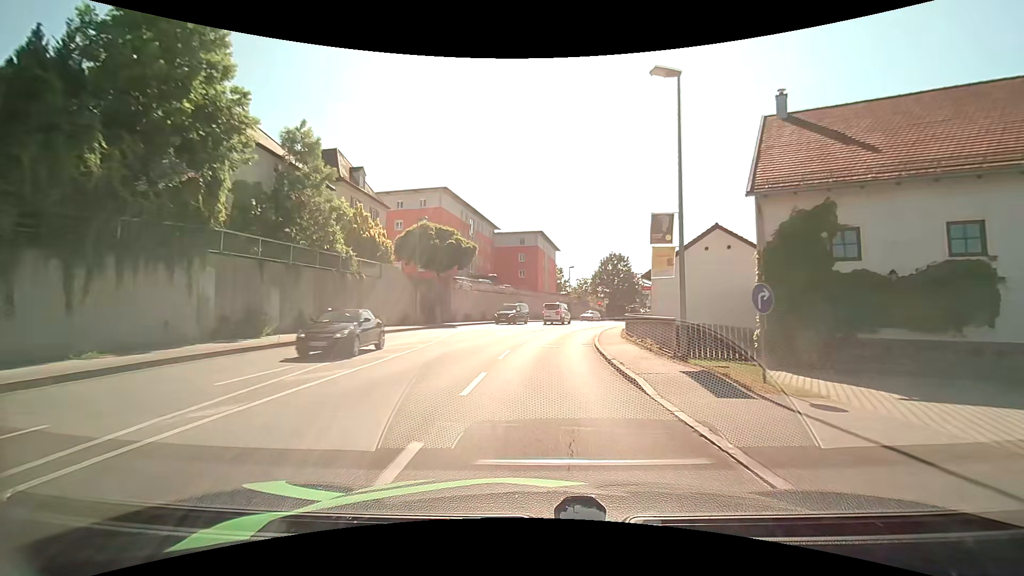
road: tertiary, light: Day
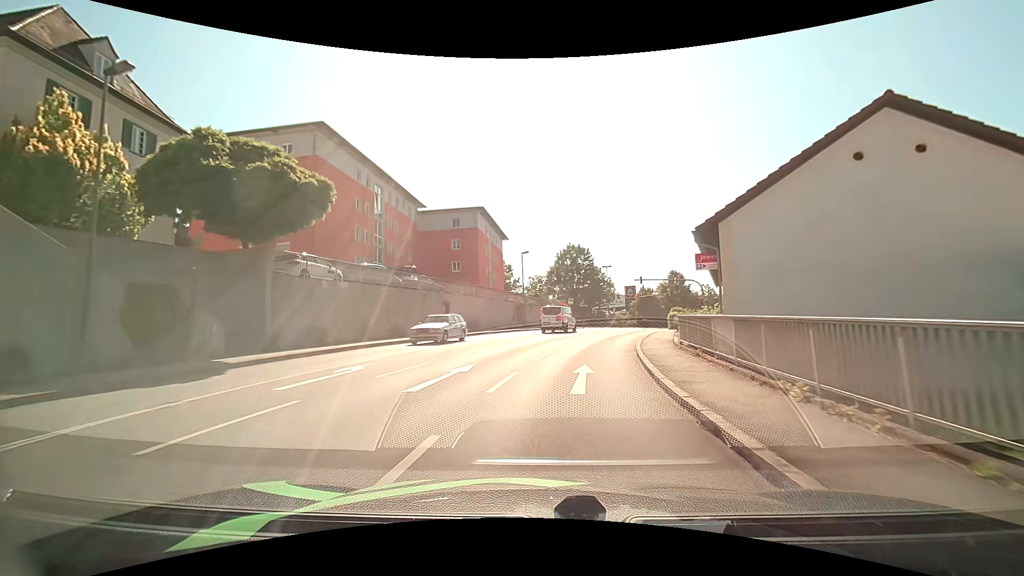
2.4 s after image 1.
(+0.5, +23.4) m; +5°
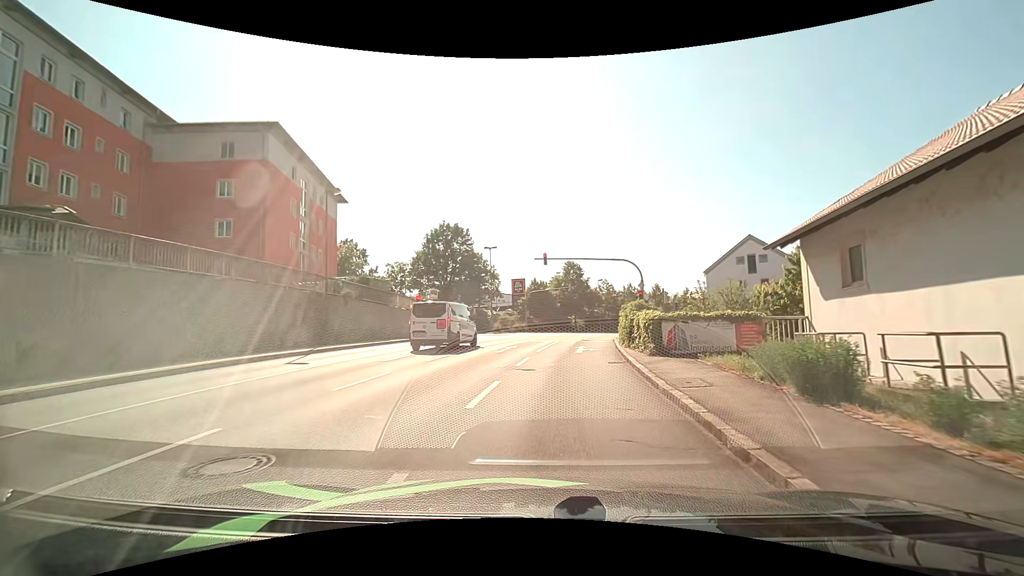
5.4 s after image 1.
(+2.9, +24.6) m; +14°
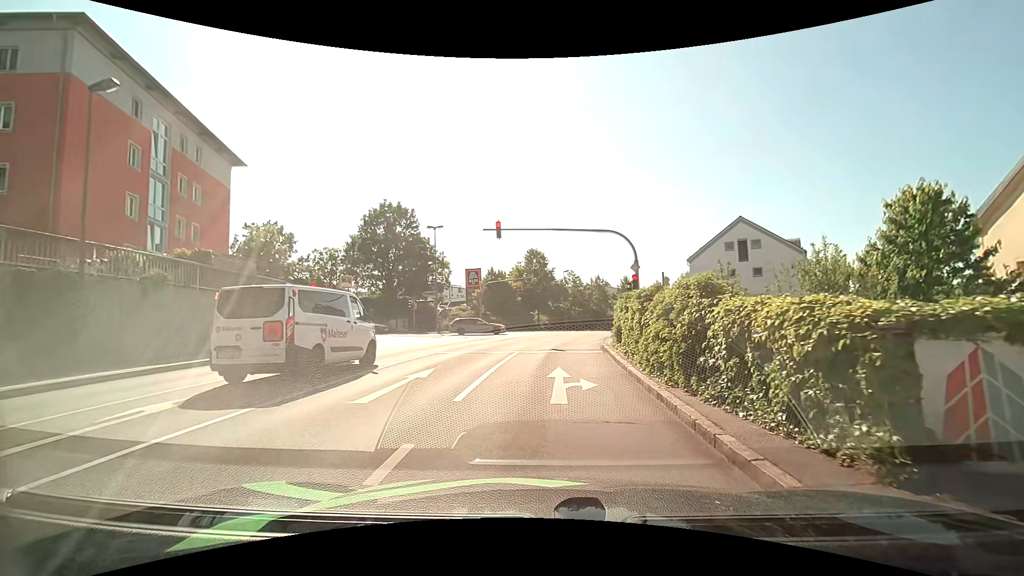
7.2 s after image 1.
(+0.5, +10.9) m; +5°
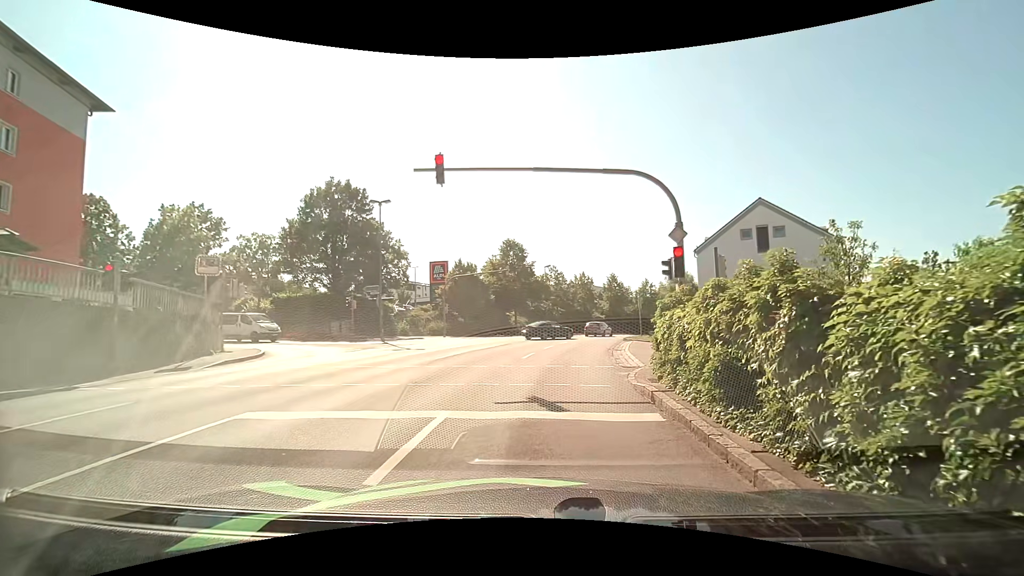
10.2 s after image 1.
(+0.1, +10.5) m; 0°
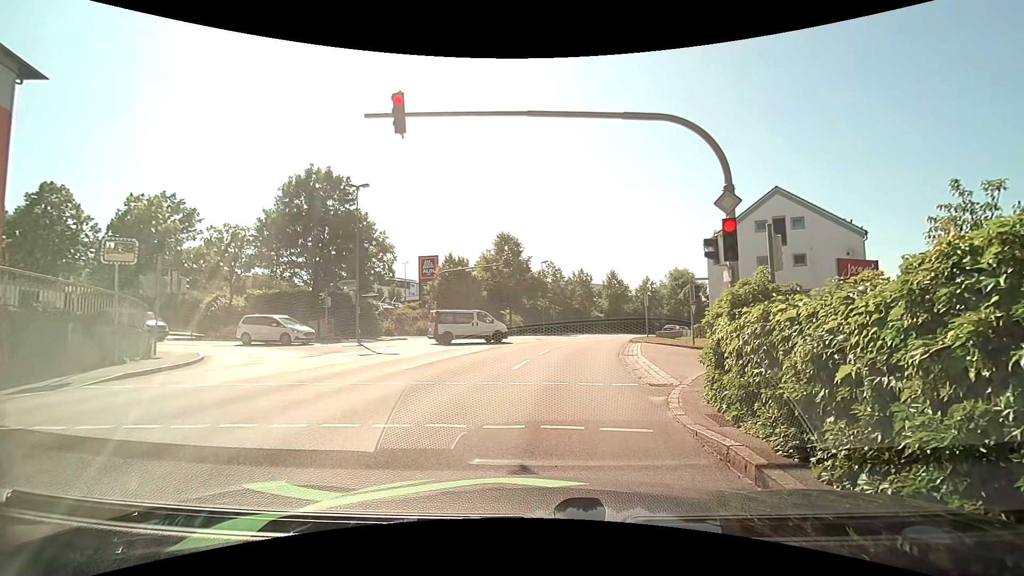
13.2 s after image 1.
(+0.1, +3.8) m; +1°
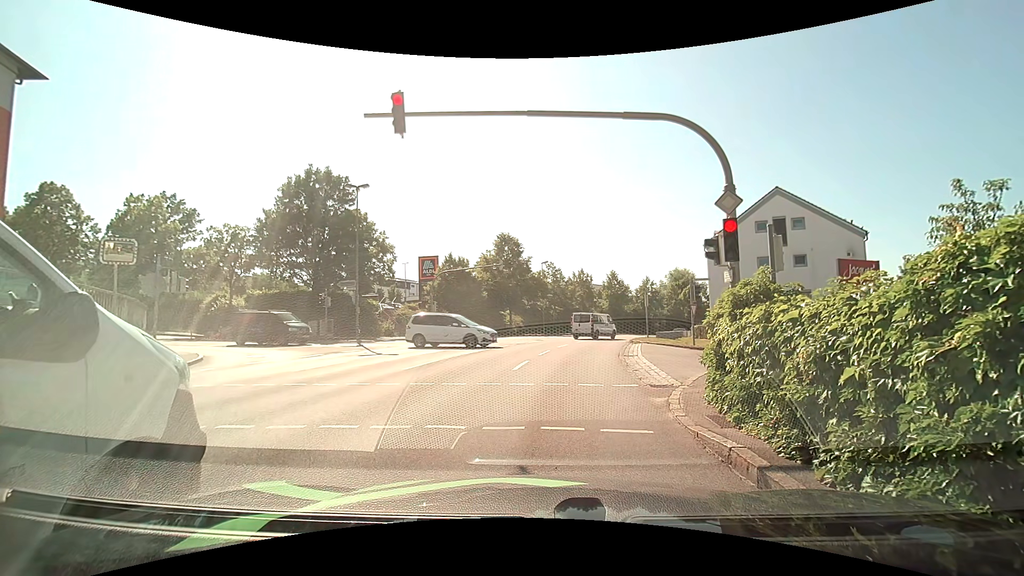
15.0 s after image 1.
(0.0, +0.1) m; 0°
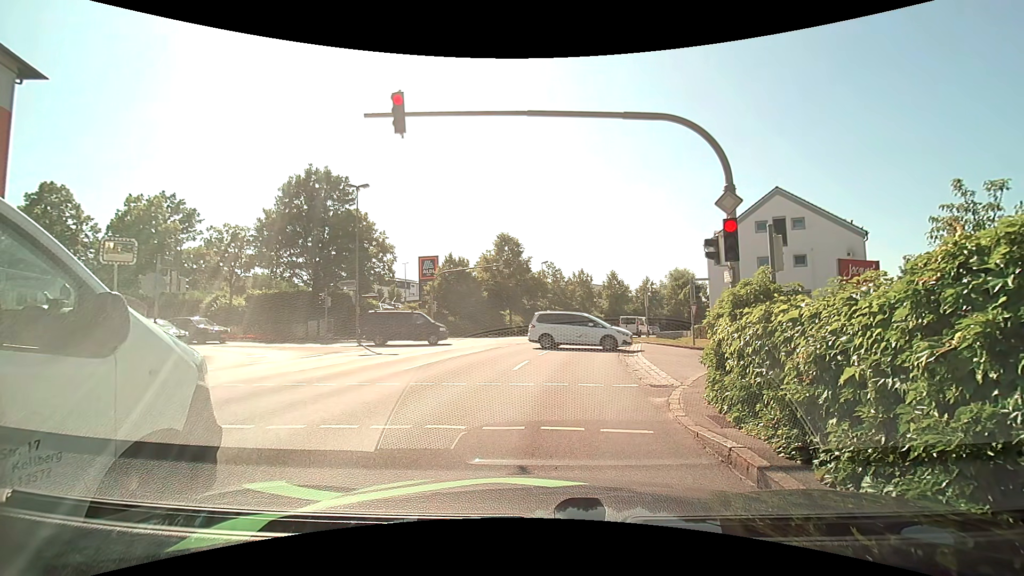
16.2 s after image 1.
(0.0, 0.0) m; 0°
(0, +10) (+1, +20) (+3, +30) (+6, +39) (+9, +49) (+13, +58) (+18, +67) (+23, +76) (+28, +84) (+33, +93) m
